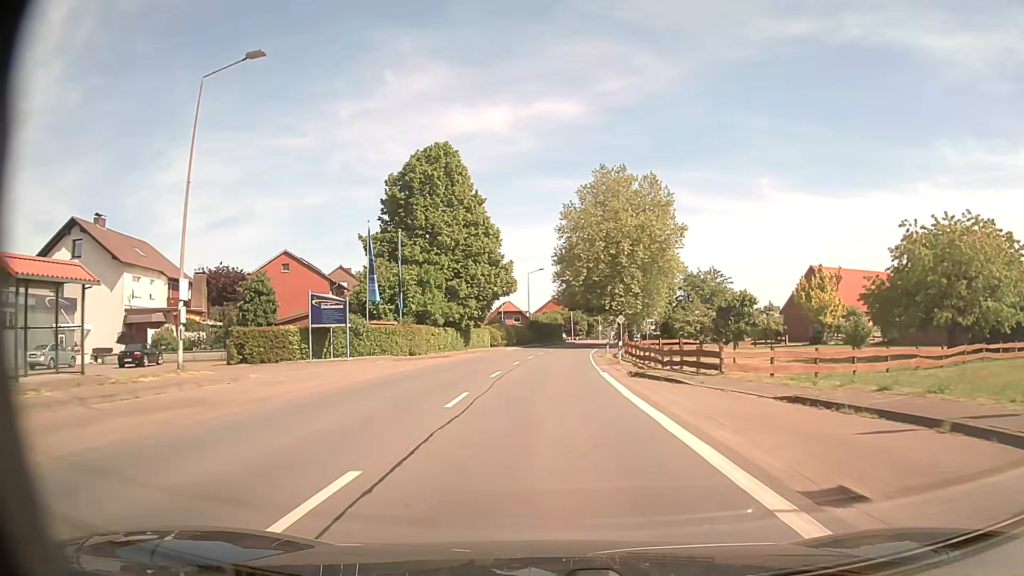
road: secondary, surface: asphalt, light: Day
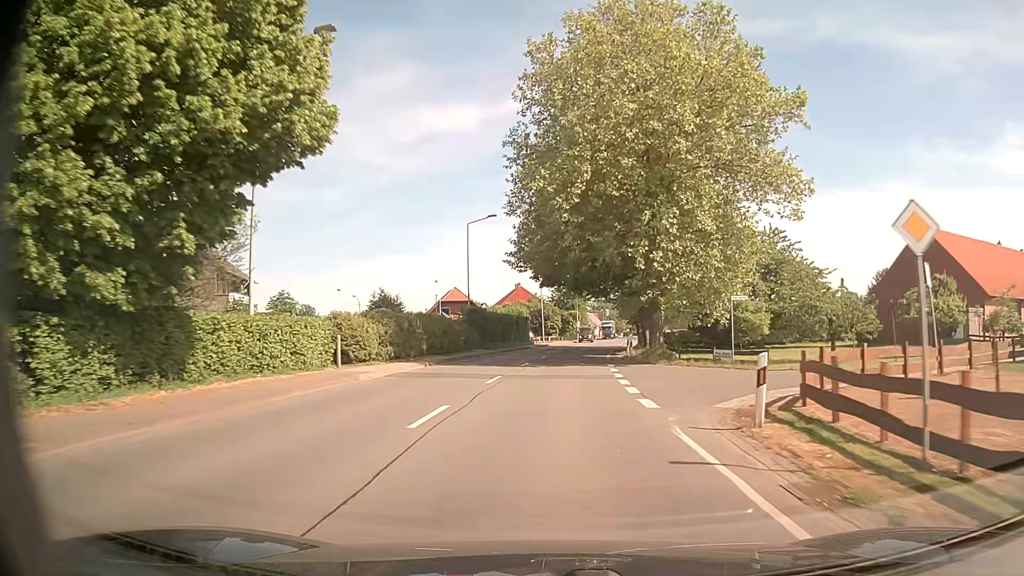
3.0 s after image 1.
(+0.9, +39.0) m; +3°
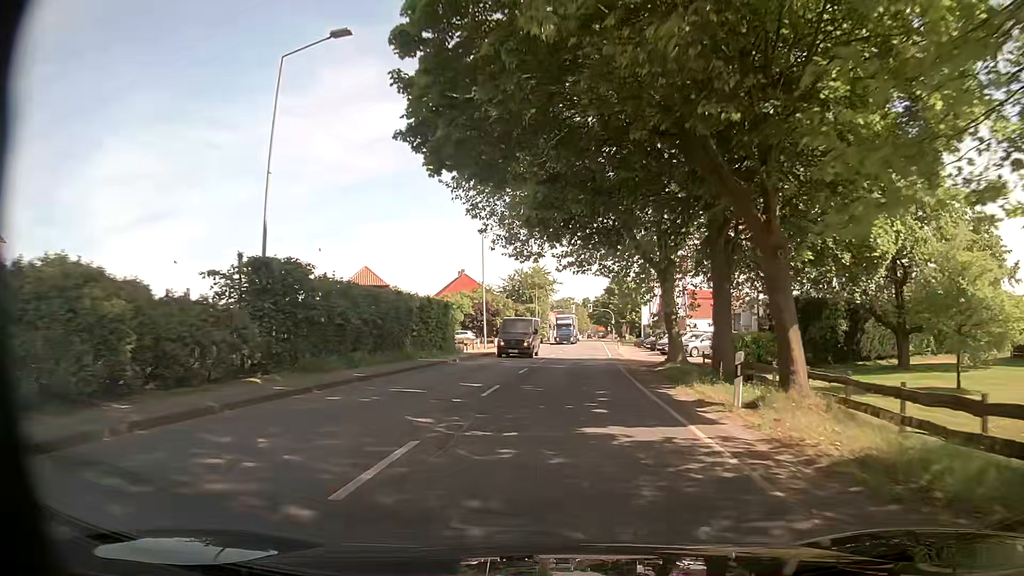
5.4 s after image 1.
(+0.7, +31.1) m; +4°
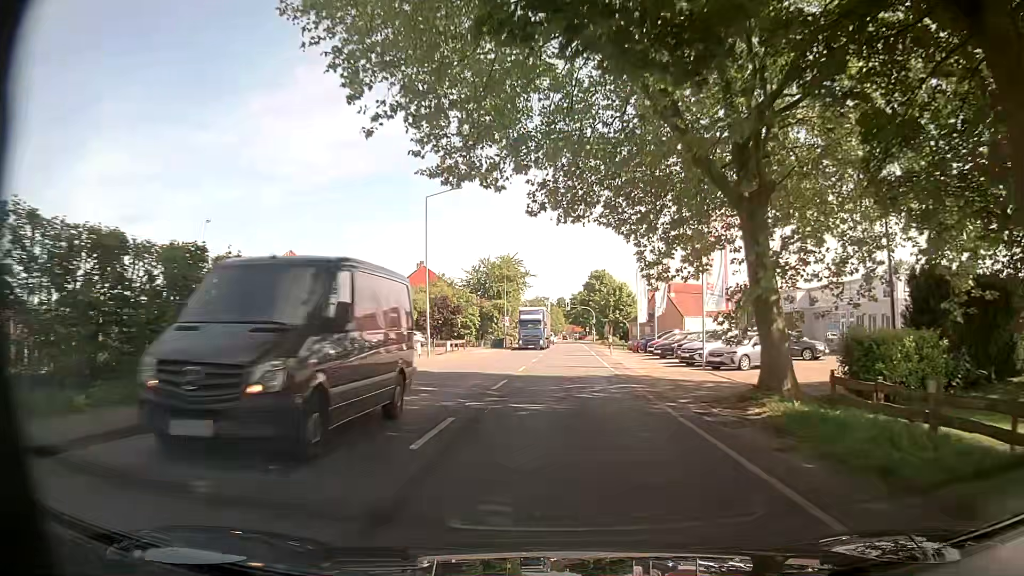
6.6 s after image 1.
(+0.2, +15.5) m; +2°
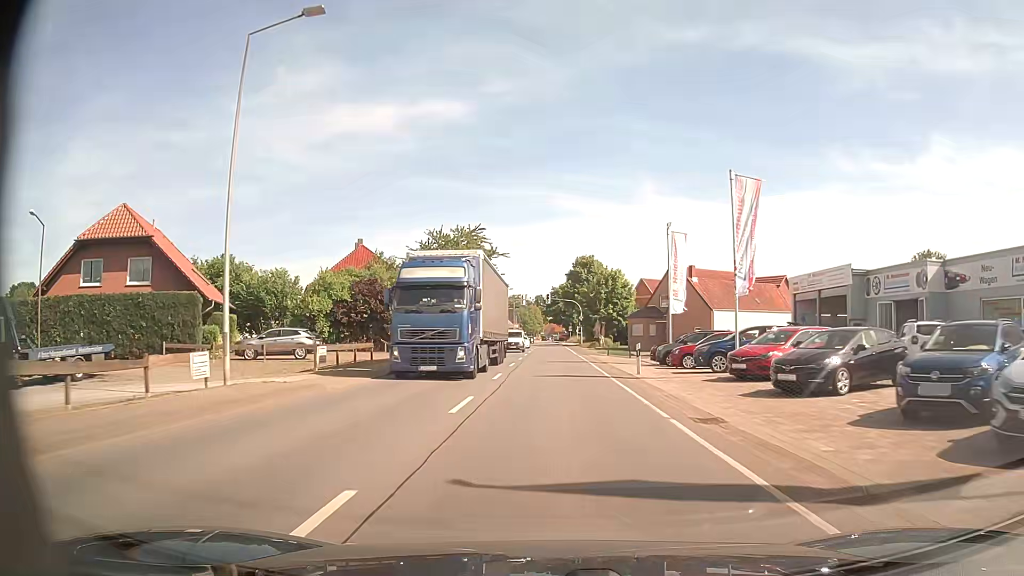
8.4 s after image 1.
(+0.6, +23.3) m; +2°
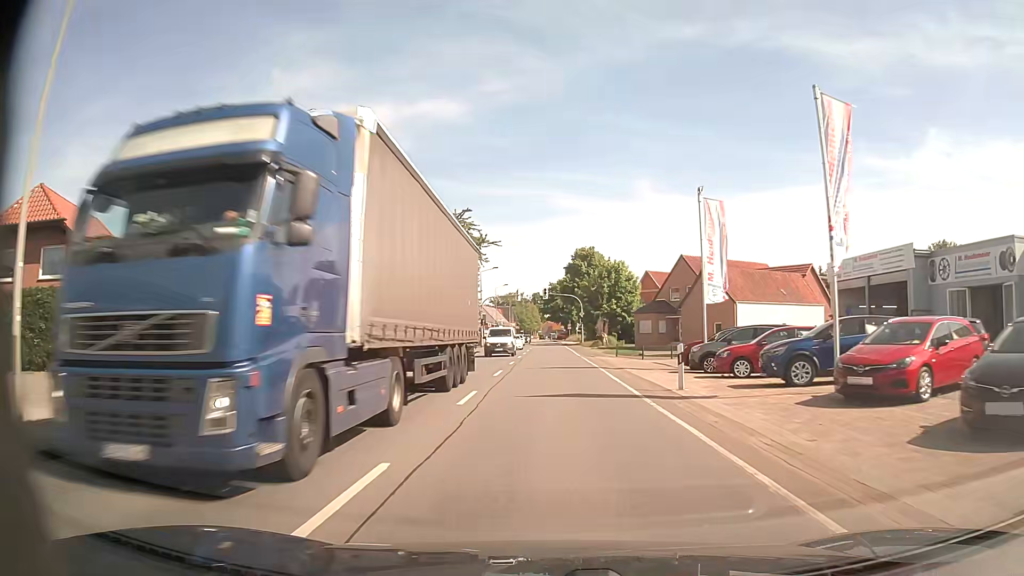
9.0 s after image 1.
(0.0, +7.8) m; 0°
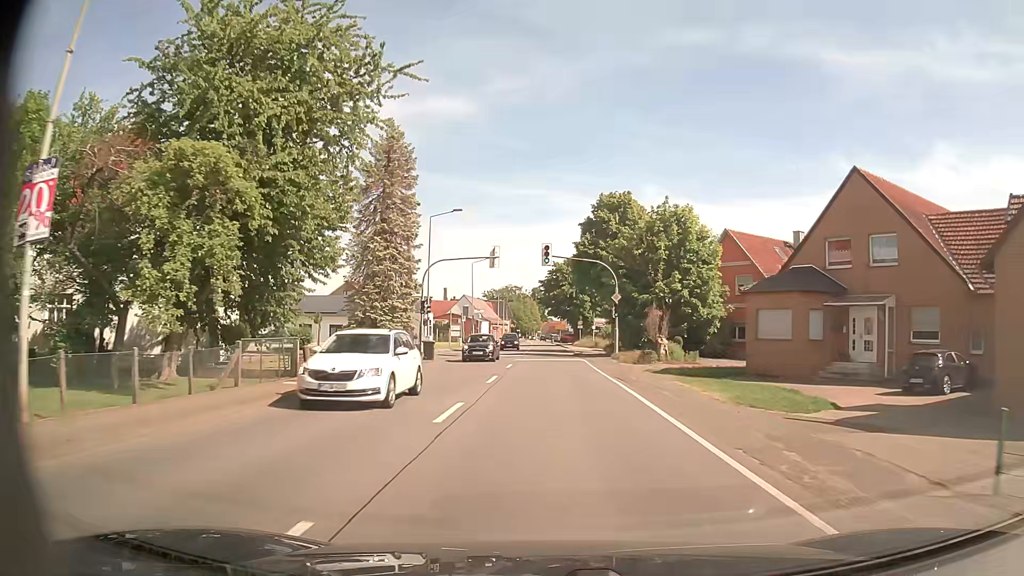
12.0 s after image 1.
(+0.1, +38.8) m; 0°
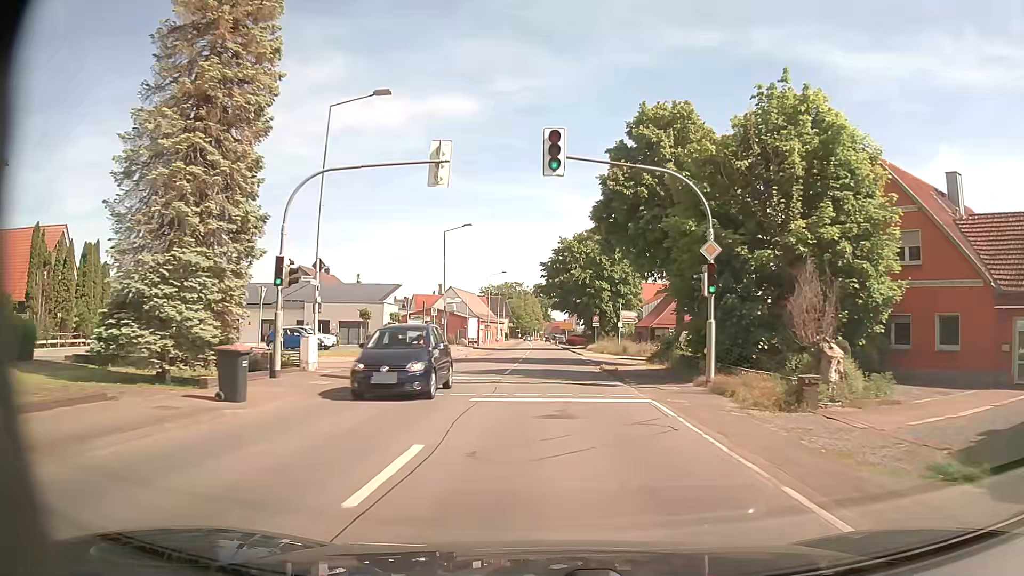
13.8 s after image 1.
(-0.1, +23.4) m; -1°
